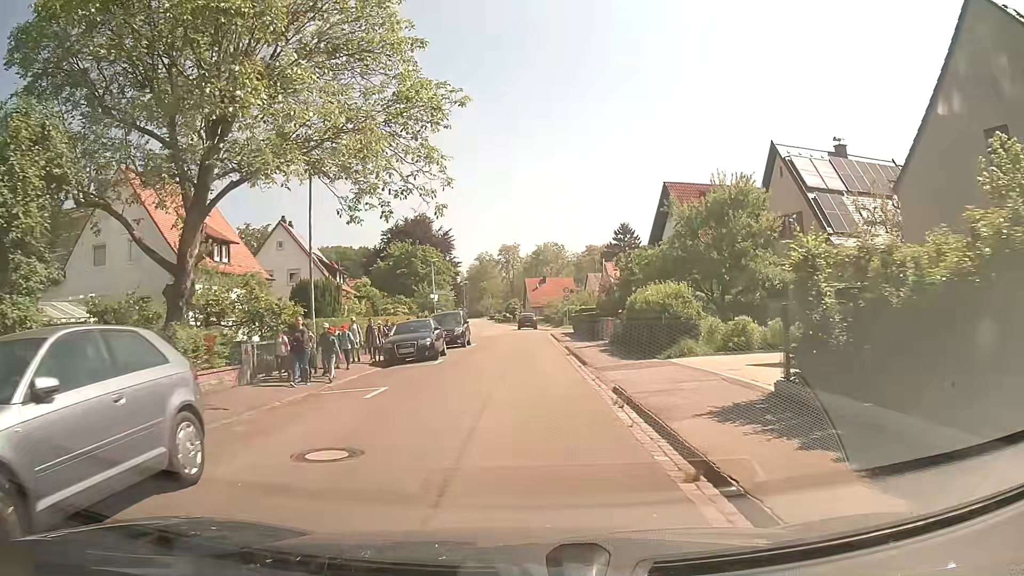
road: residential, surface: asphalt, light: Day
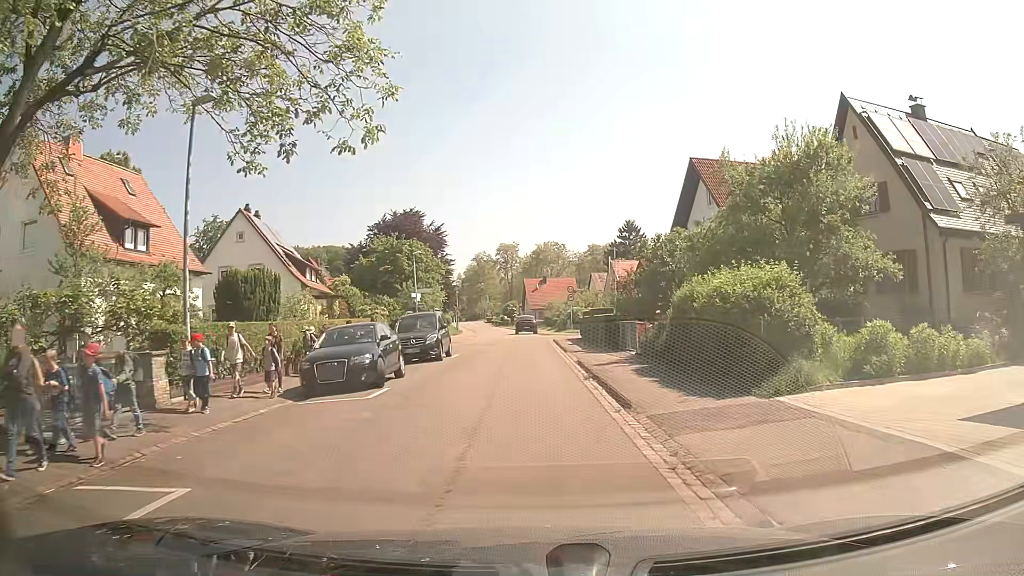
(+0.1, +8.1) m; +1°
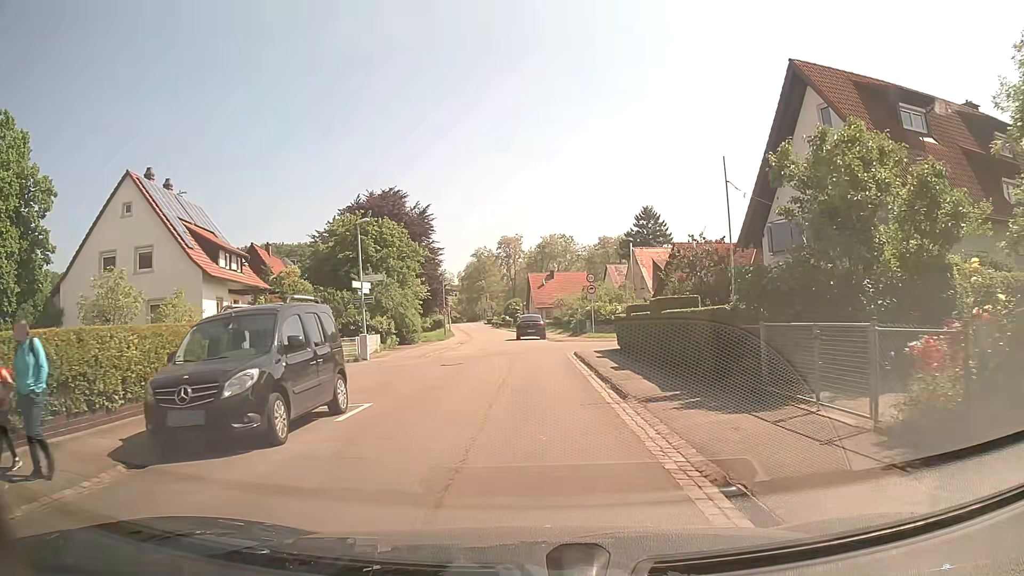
(-0.2, +15.7) m; -2°
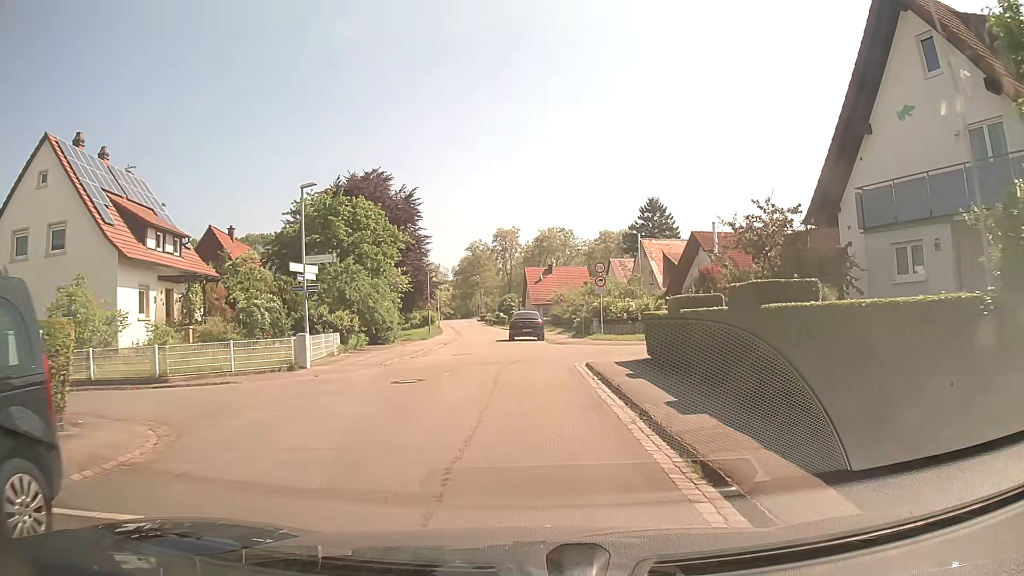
(+0.1, +7.3) m; +1°
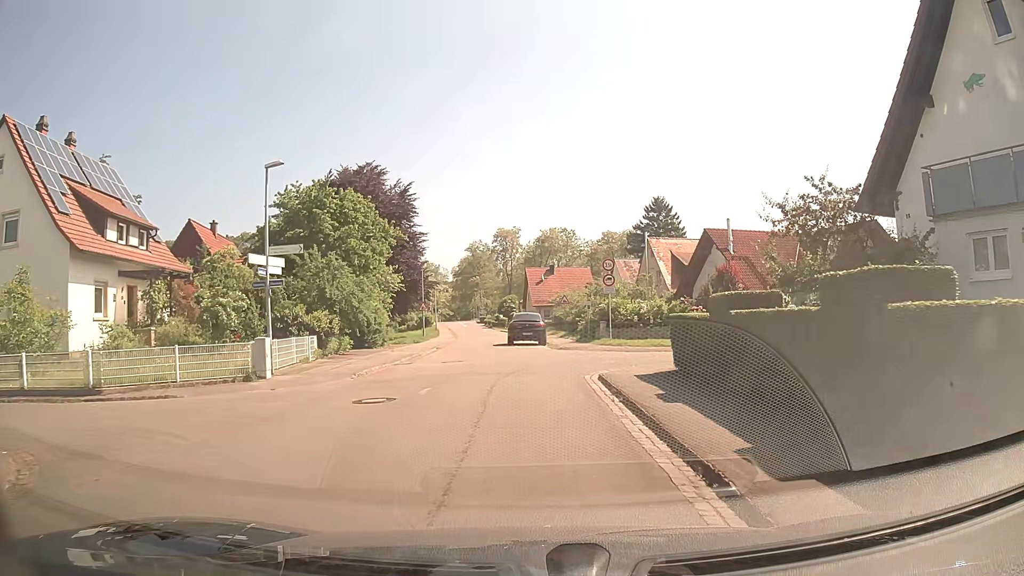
(0.0, +3.4) m; 0°
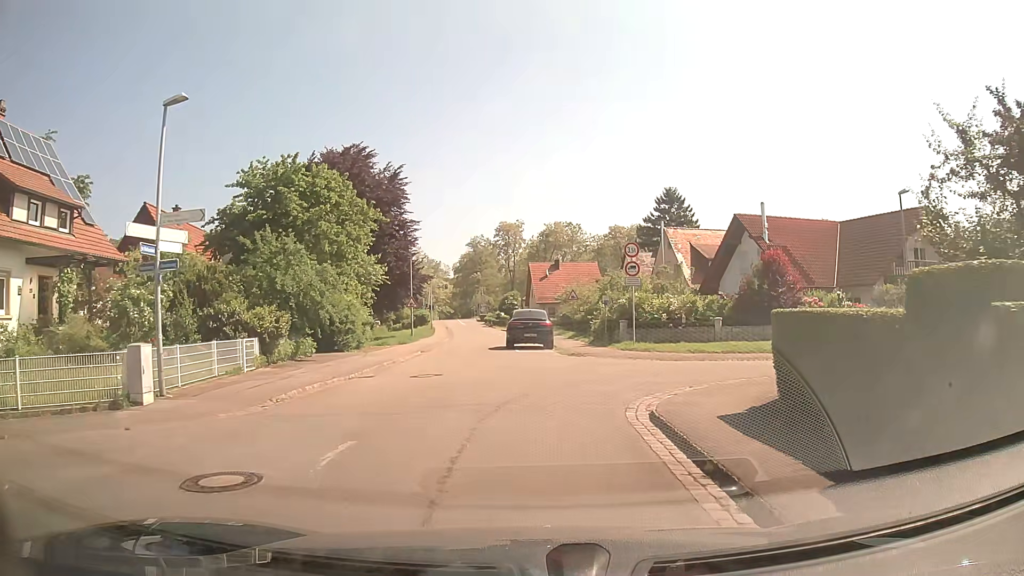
(0.0, +6.3) m; 0°
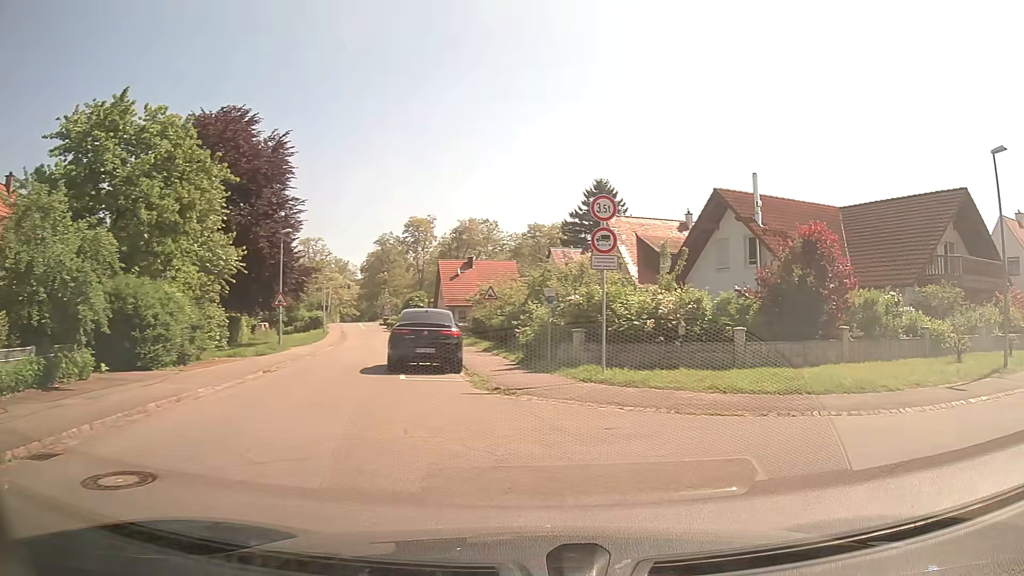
(+0.2, +10.8) m; +8°
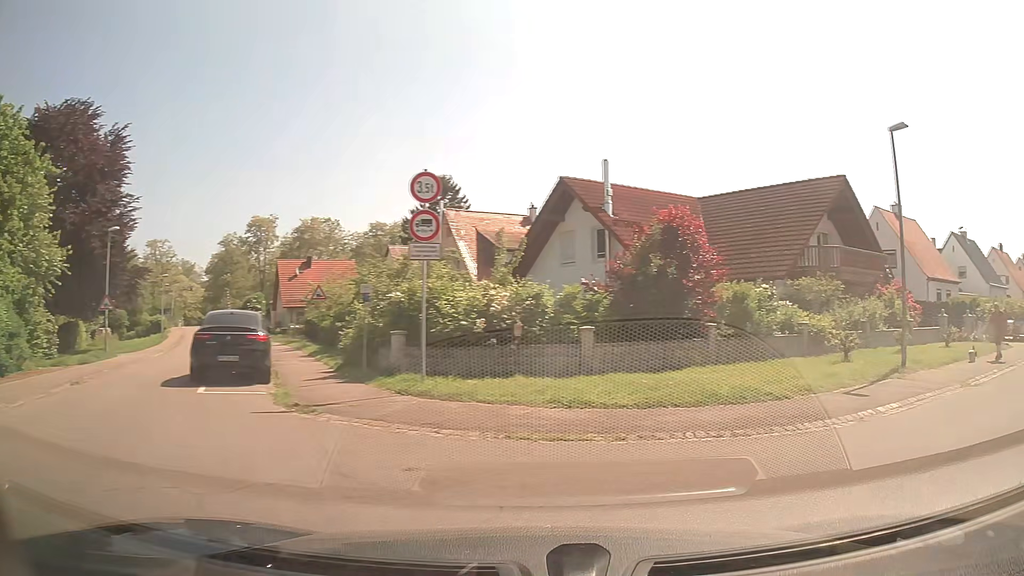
(+0.3, +2.3) m; +15°
